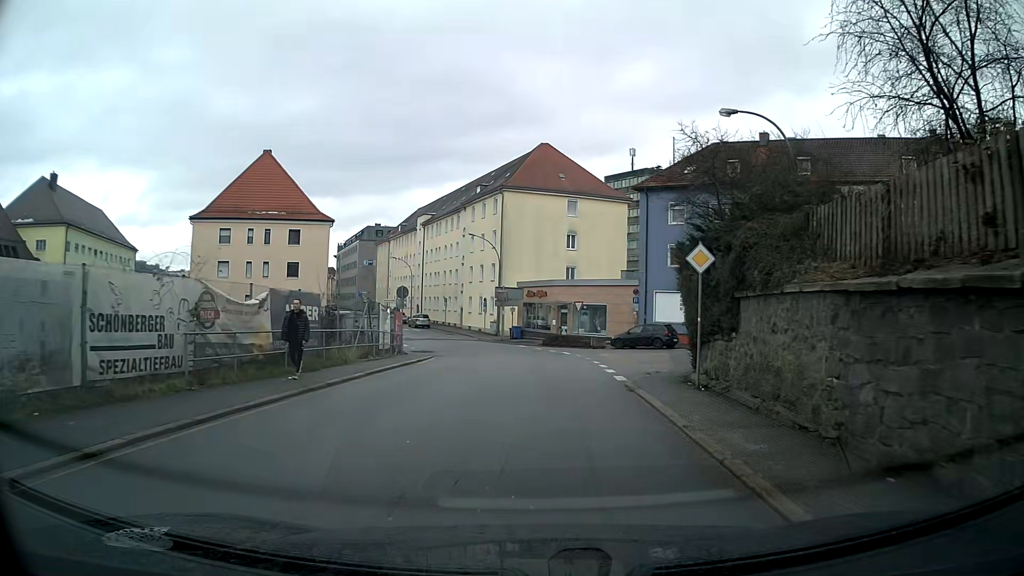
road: tertiary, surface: asphalt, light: Day
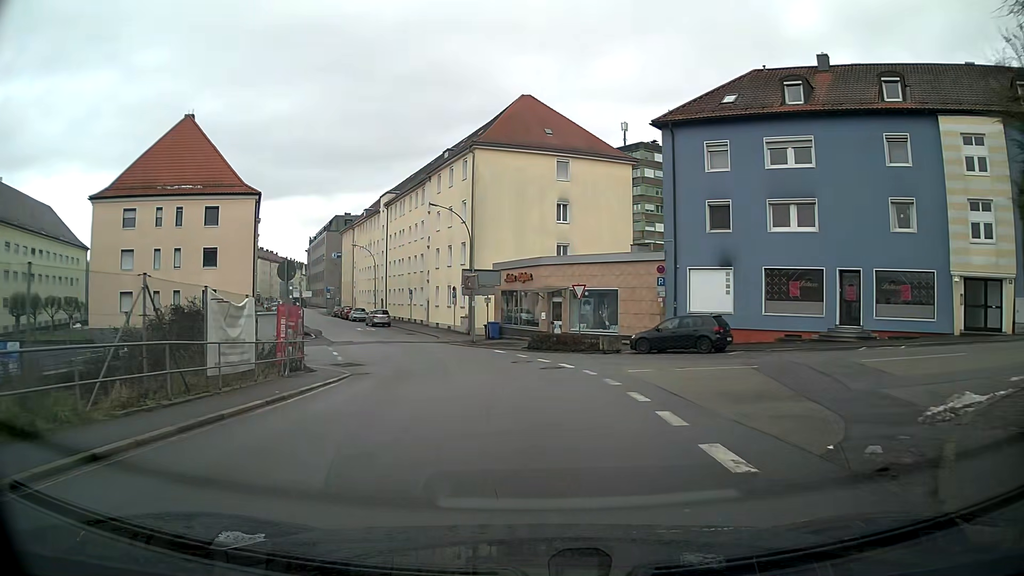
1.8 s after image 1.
(+0.2, +13.6) m; +1°
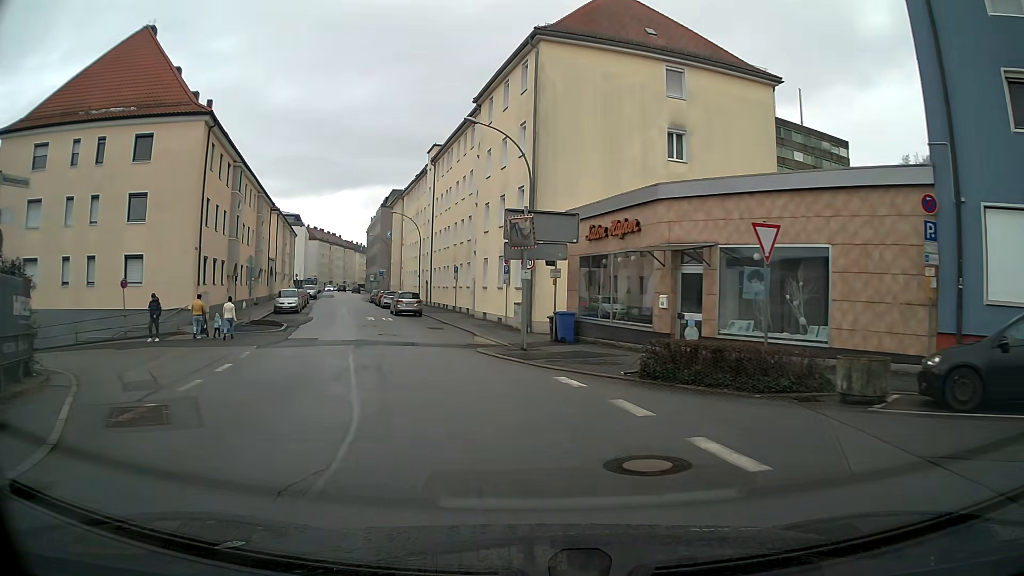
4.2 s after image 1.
(-0.9, +17.8) m; -9°
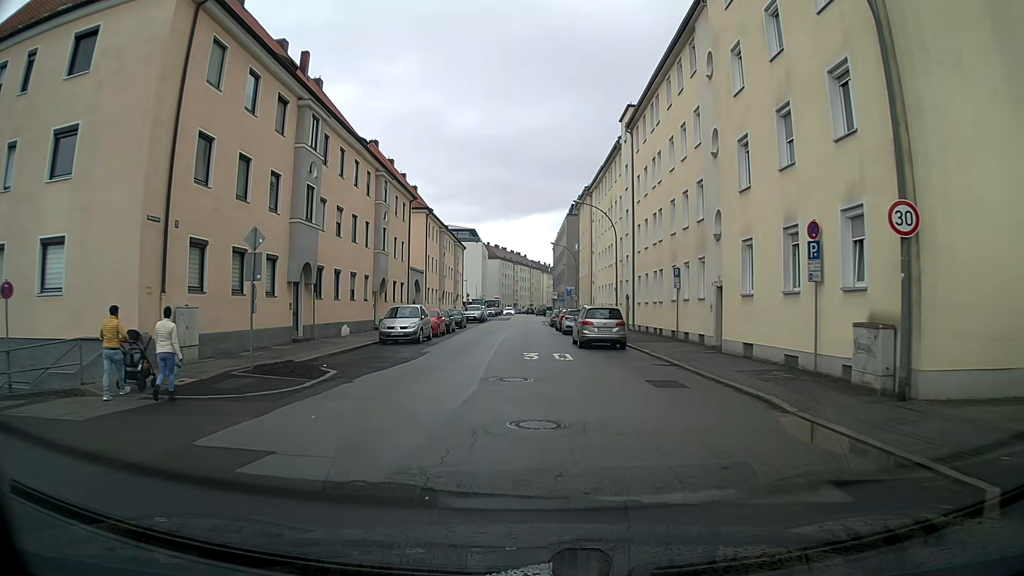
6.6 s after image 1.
(-2.5, +17.6) m; -14°
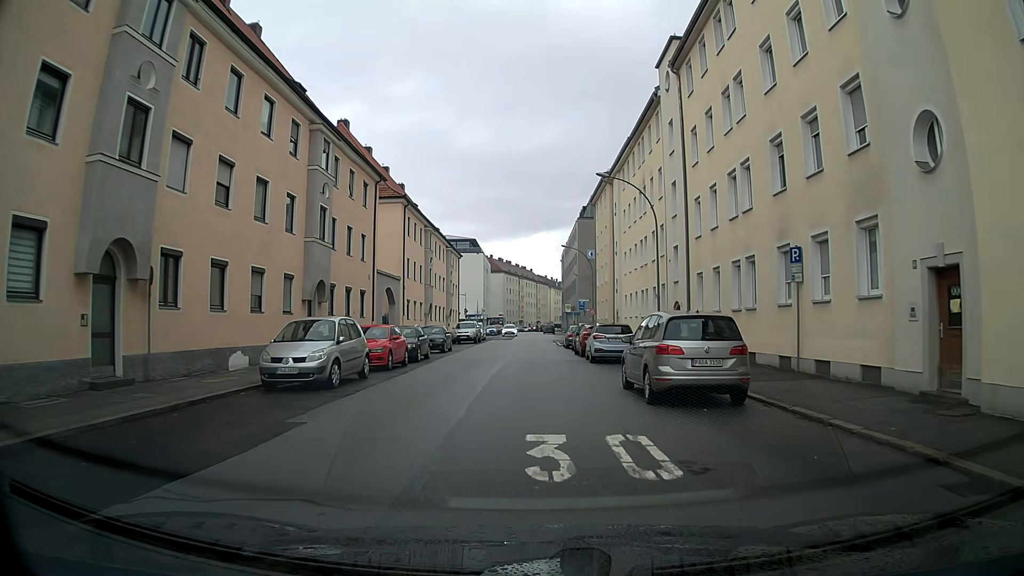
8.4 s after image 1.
(-0.2, +13.3) m; -1°
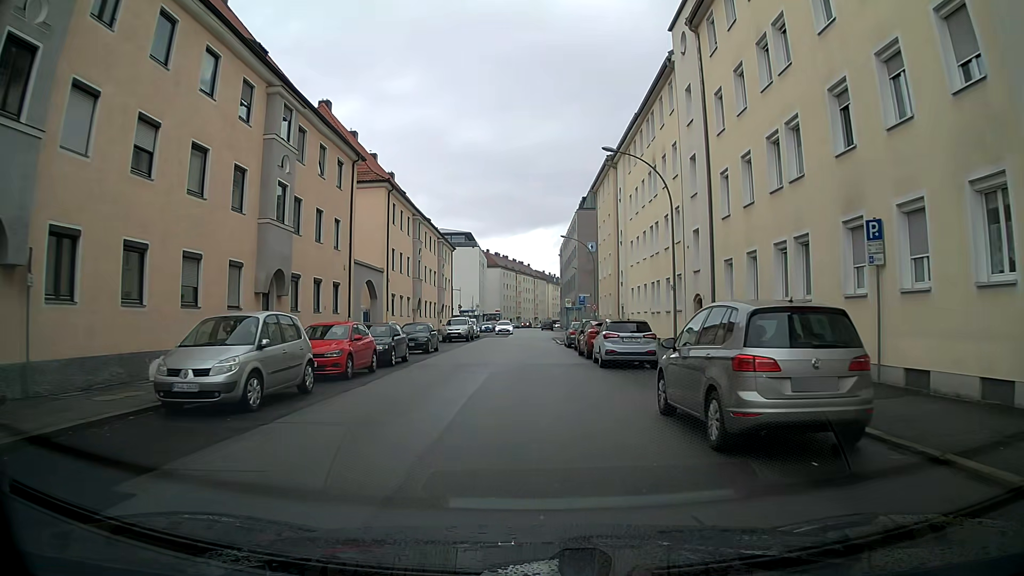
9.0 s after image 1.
(0.0, +4.4) m; 0°
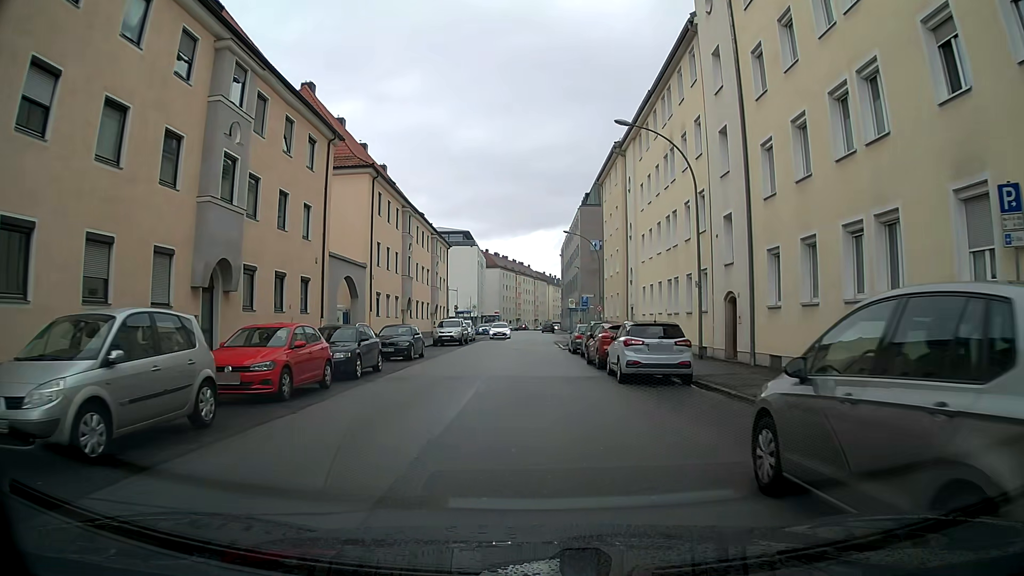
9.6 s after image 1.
(0.0, +4.4) m; 0°
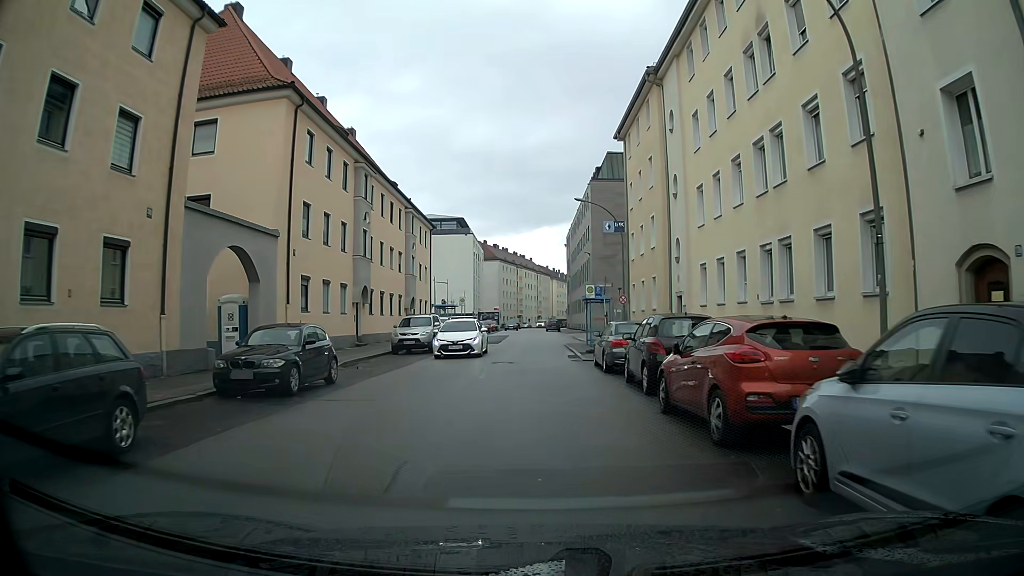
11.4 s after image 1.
(0.0, +13.5) m; 0°
(0, +10) (0, +20) (0, +30) (0, +40) (0, +50) (+1, +60) (0, +70) (0, +80) (0, +90) (0, +100) m
